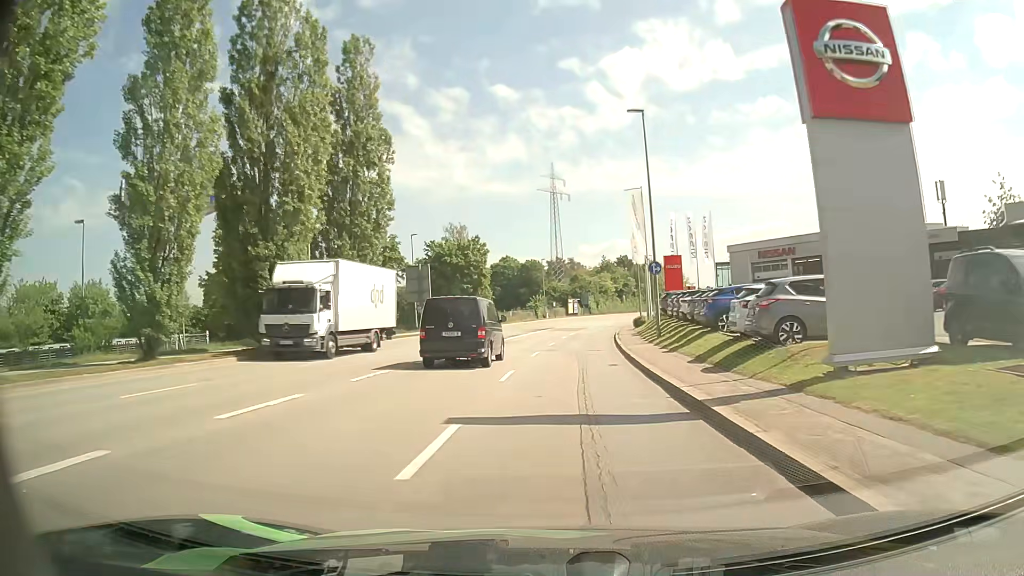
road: tertiary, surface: asphalt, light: Day
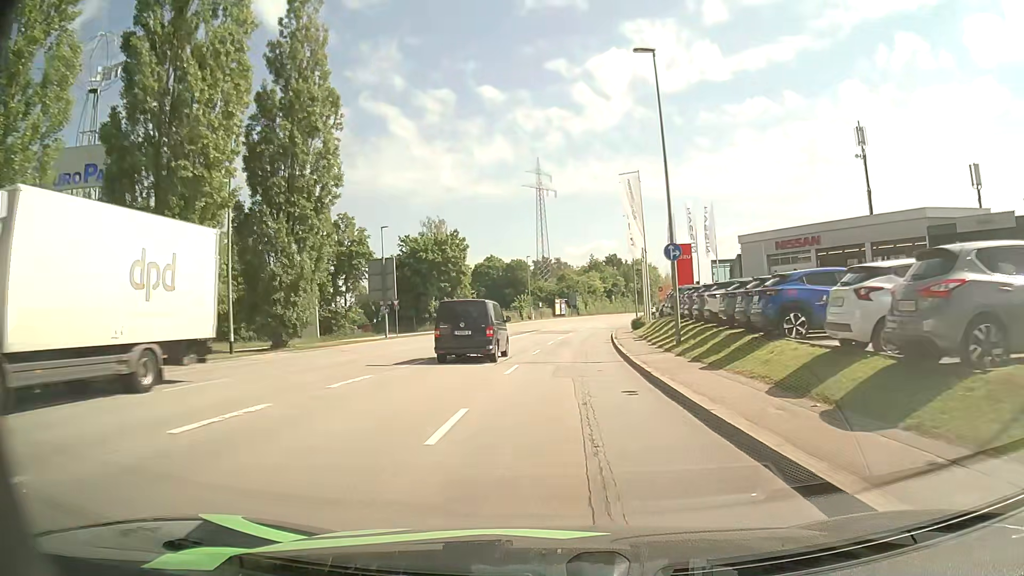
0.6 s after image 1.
(+0.1, +7.3) m; +2°
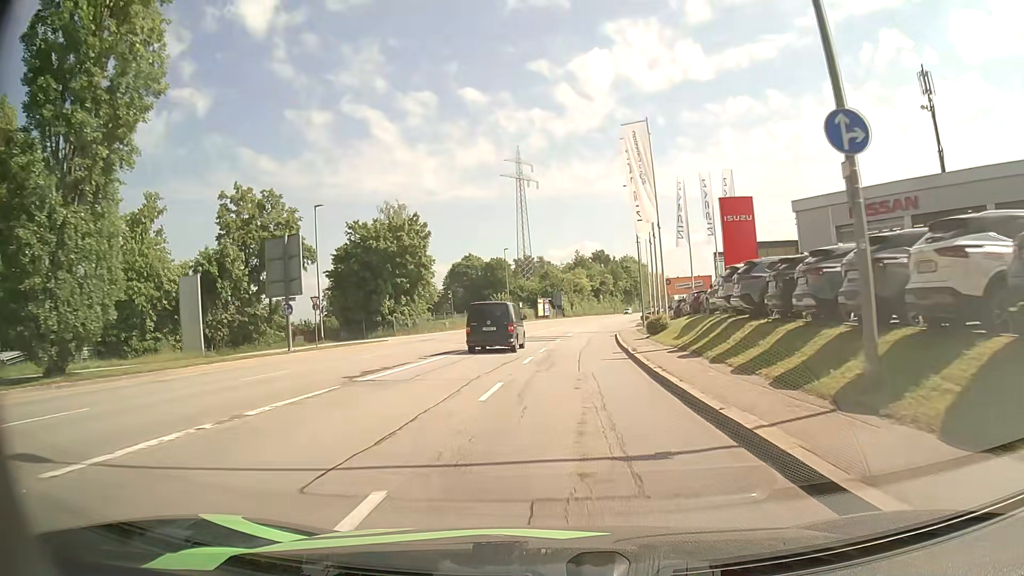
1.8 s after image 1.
(+0.1, +14.5) m; +1°
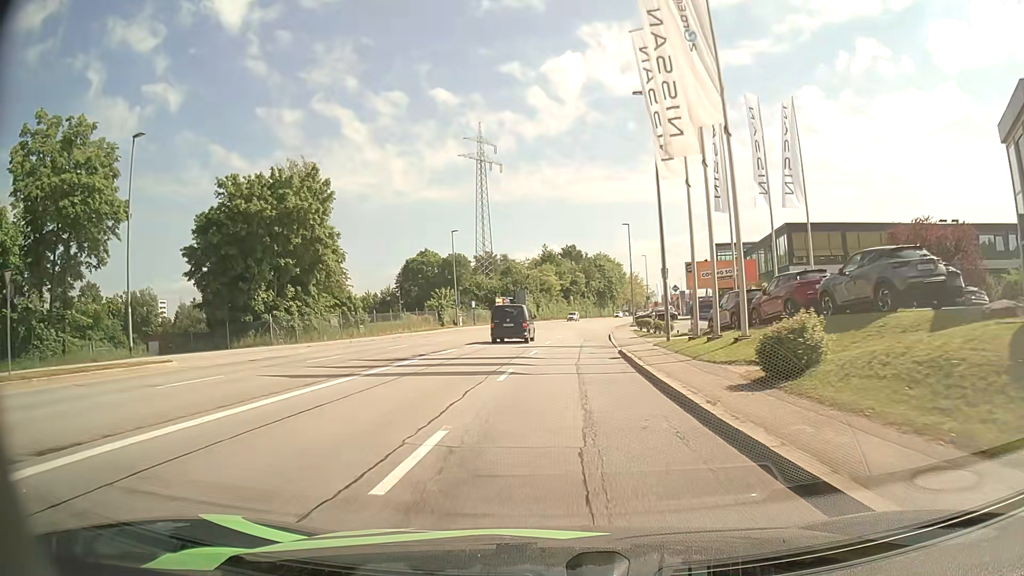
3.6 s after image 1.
(+0.6, +21.4) m; +3°
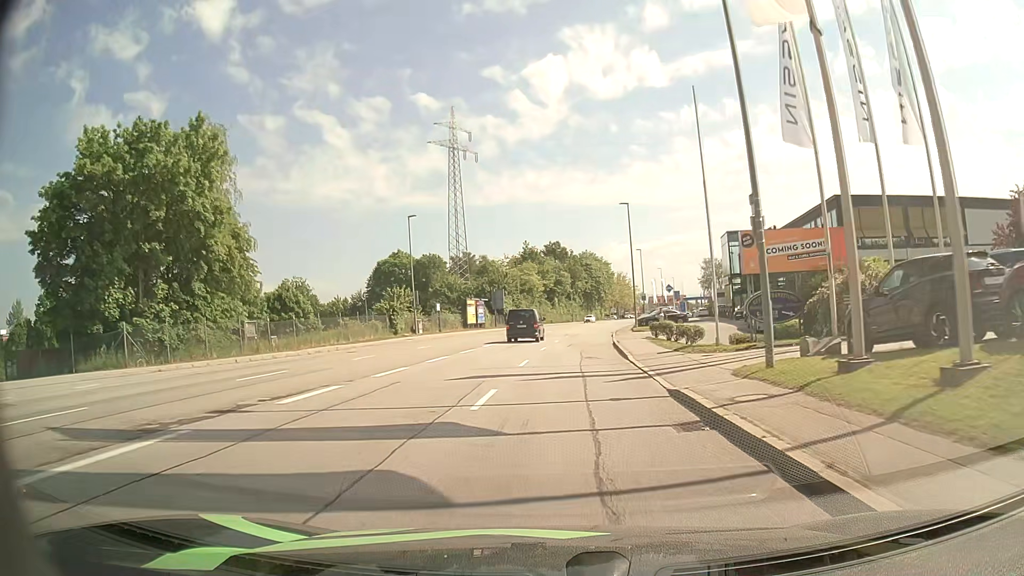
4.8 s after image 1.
(+0.3, +14.1) m; +2°
